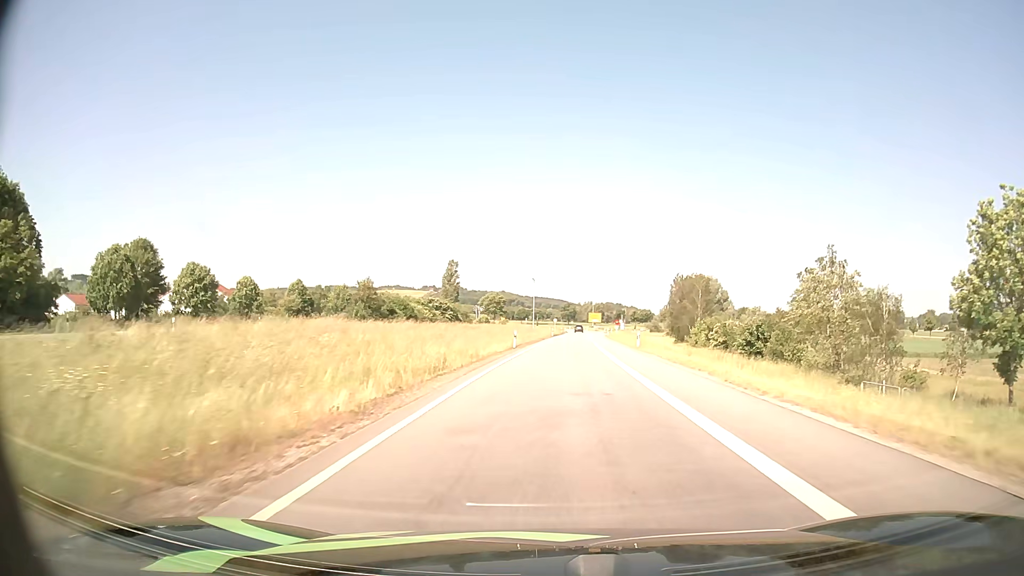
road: primary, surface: asphalt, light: Day
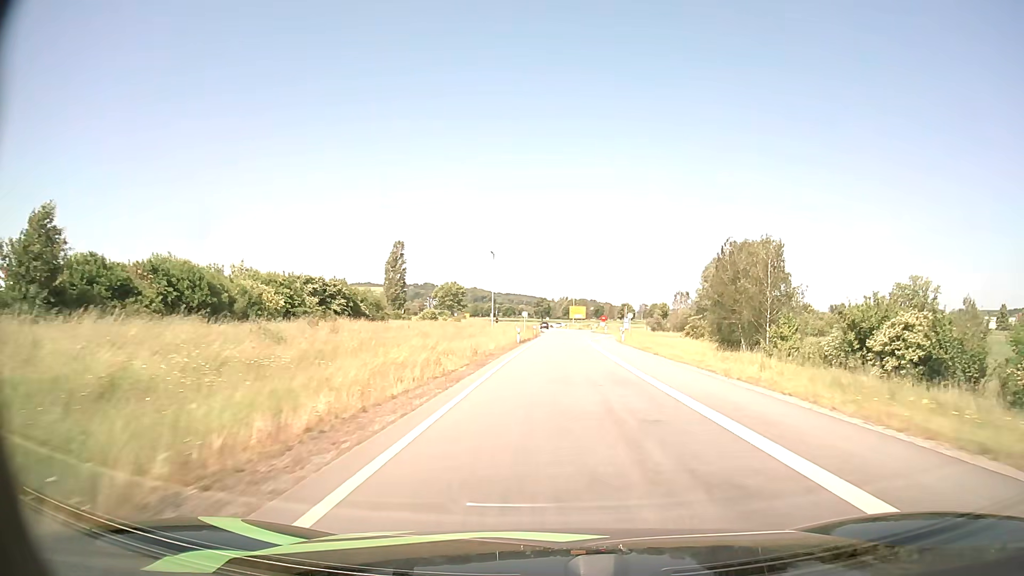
(+0.7, +42.4) m; +2°
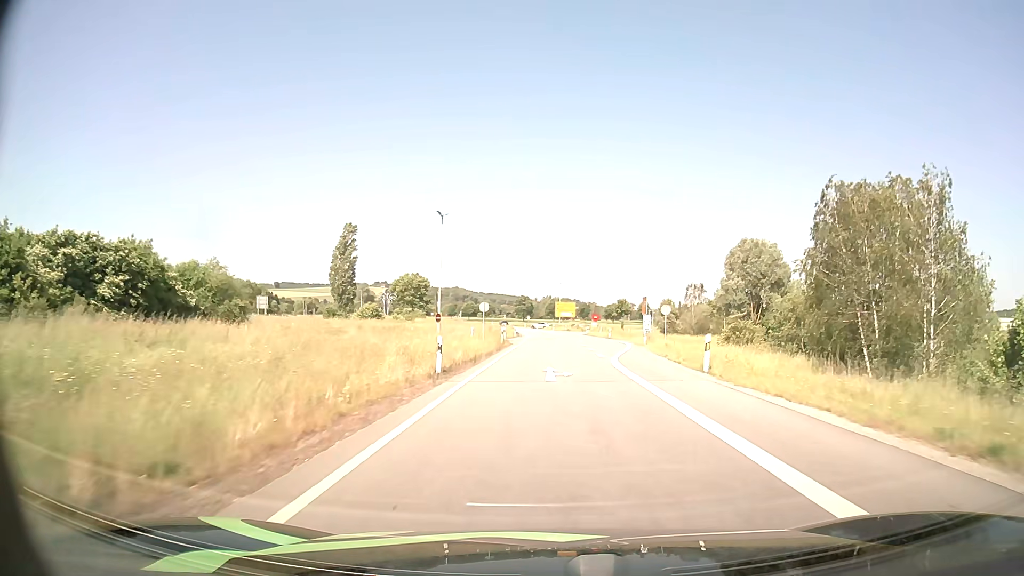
(+0.4, +29.7) m; +1°
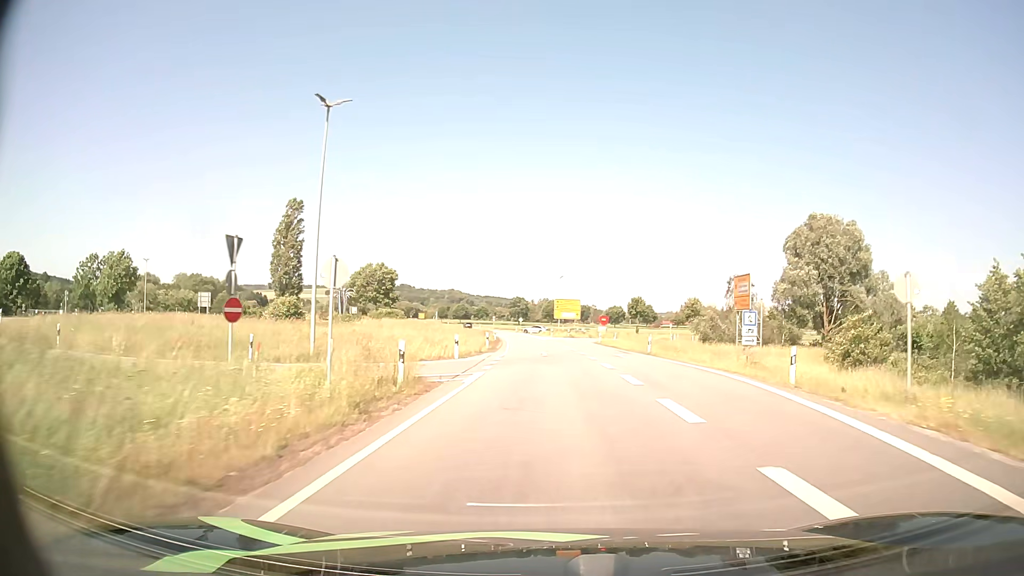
(+0.1, +28.8) m; 0°
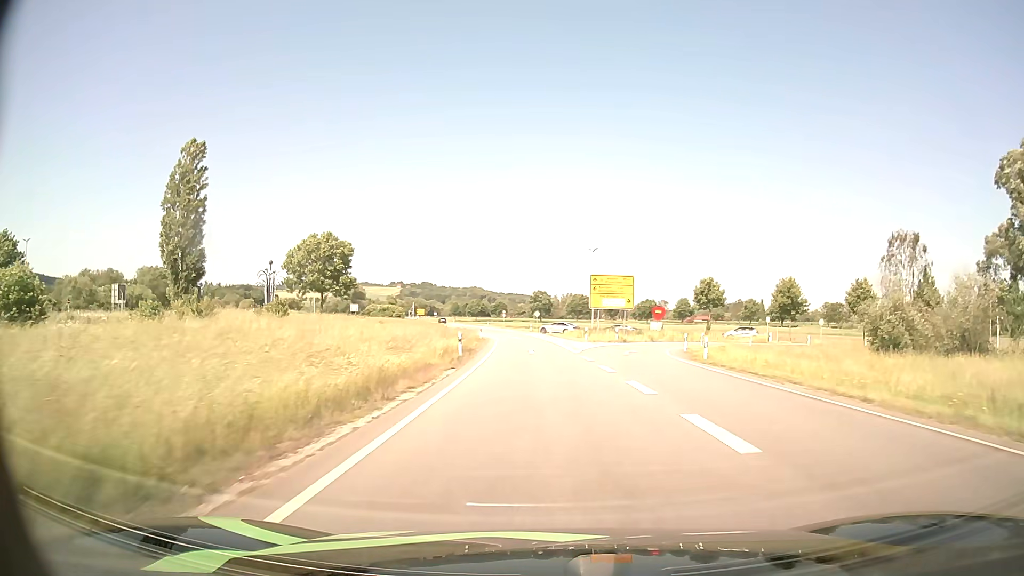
(-0.3, +38.5) m; -2°
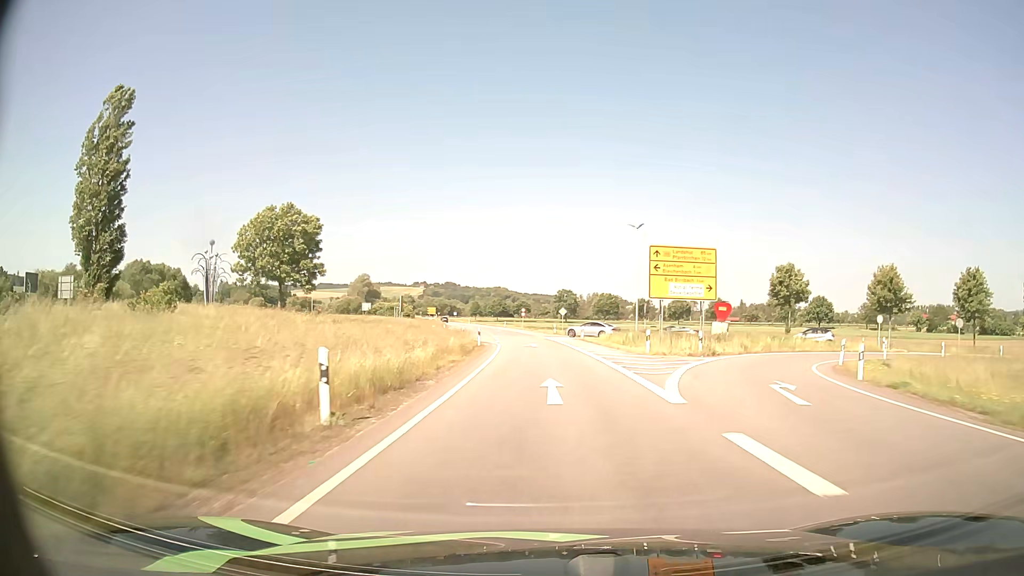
(-0.4, +19.8) m; -2°
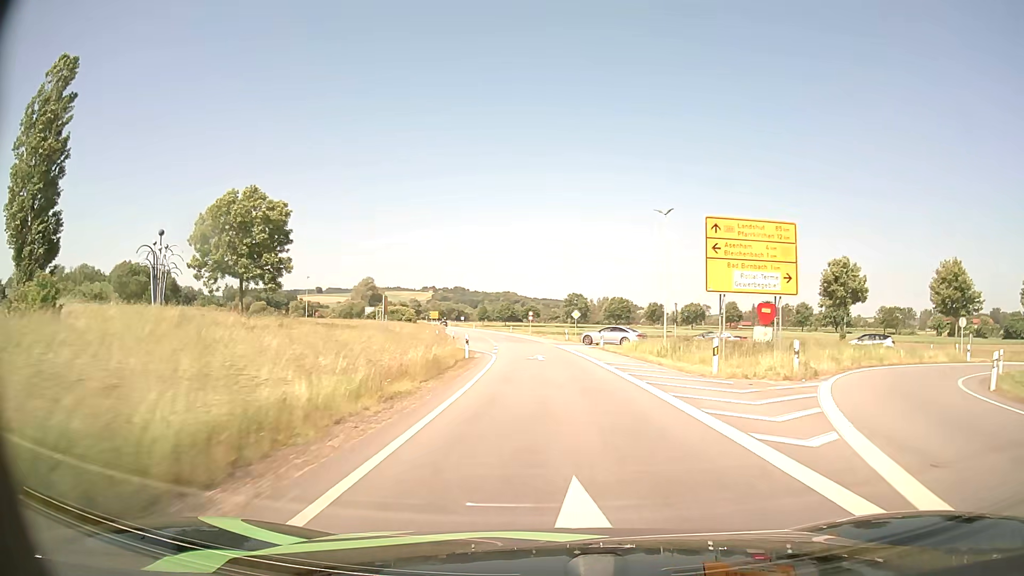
(-0.1, +10.1) m; -1°
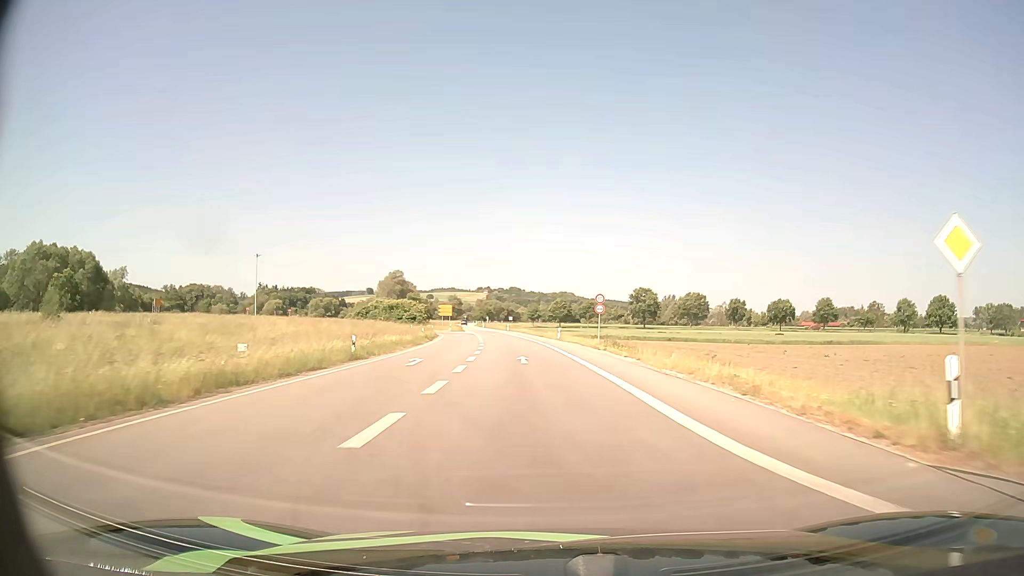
(-2.0, +52.6) m; -5°
(0, +10) (-1, +20) (-1, +30) (-2, +40) (-3, +50) (-4, +60) (-5, +70) (-7, +80) (-8, +90) (-10, +99) m
